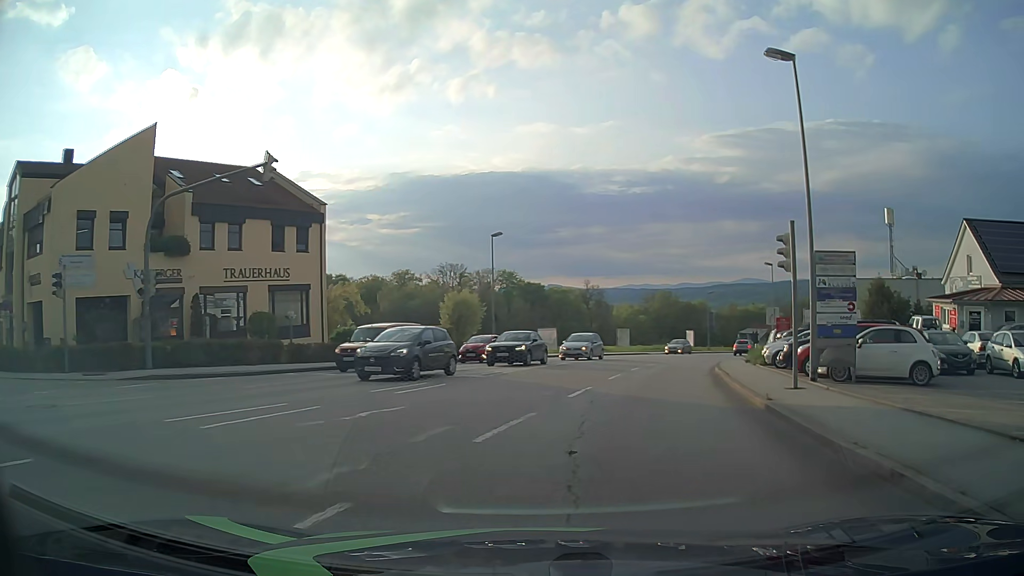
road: tertiary_link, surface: asphalt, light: Day
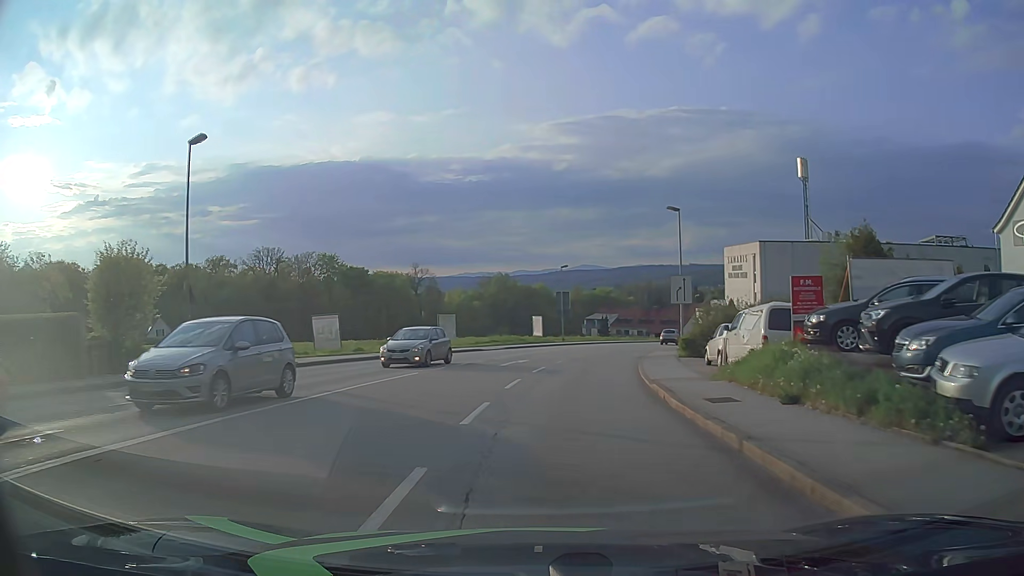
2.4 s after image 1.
(+3.6, +22.3) m; +14°
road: tertiary
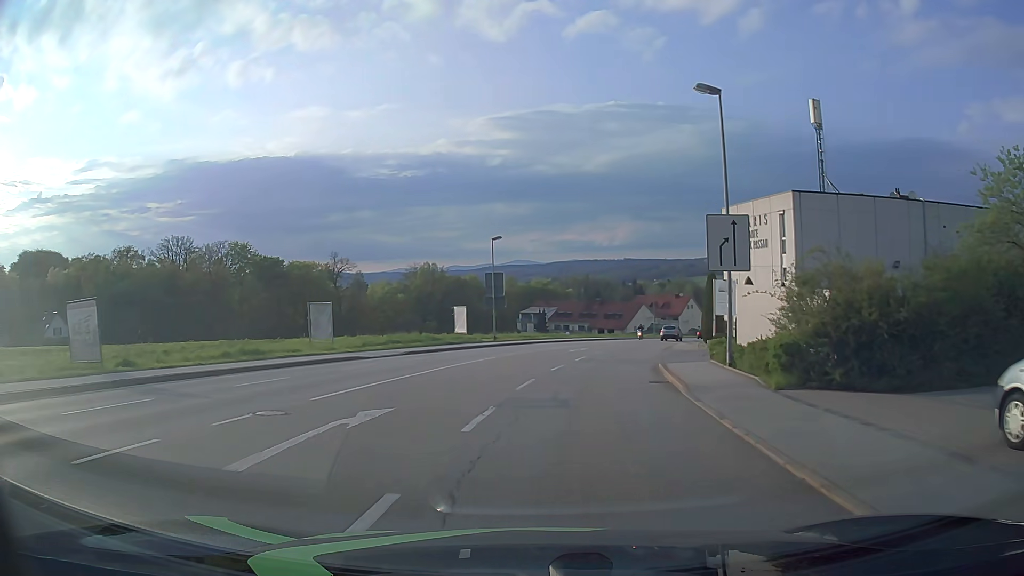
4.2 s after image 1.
(+0.7, +19.2) m; +5°
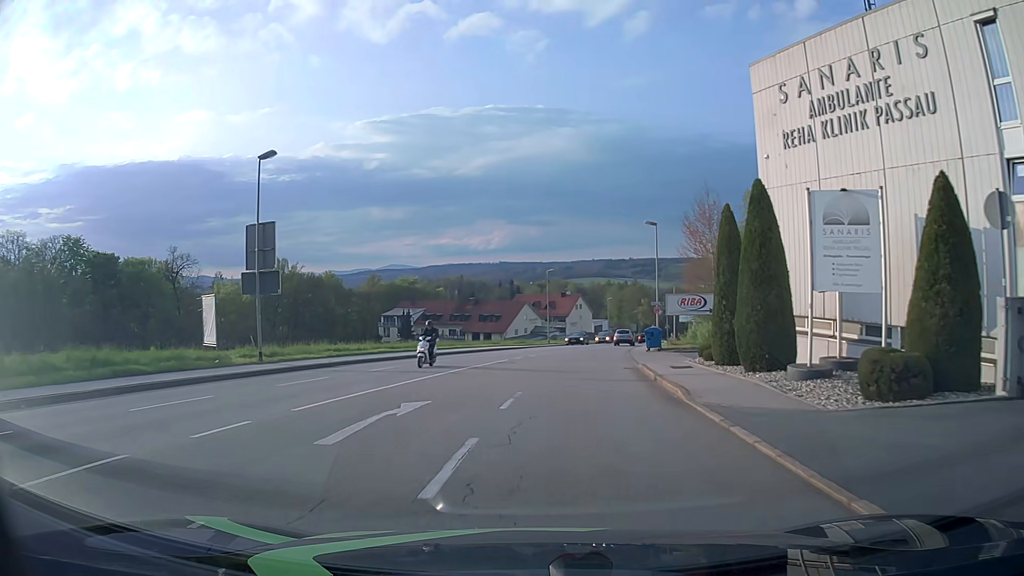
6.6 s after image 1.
(+2.6, +27.2) m; +10°
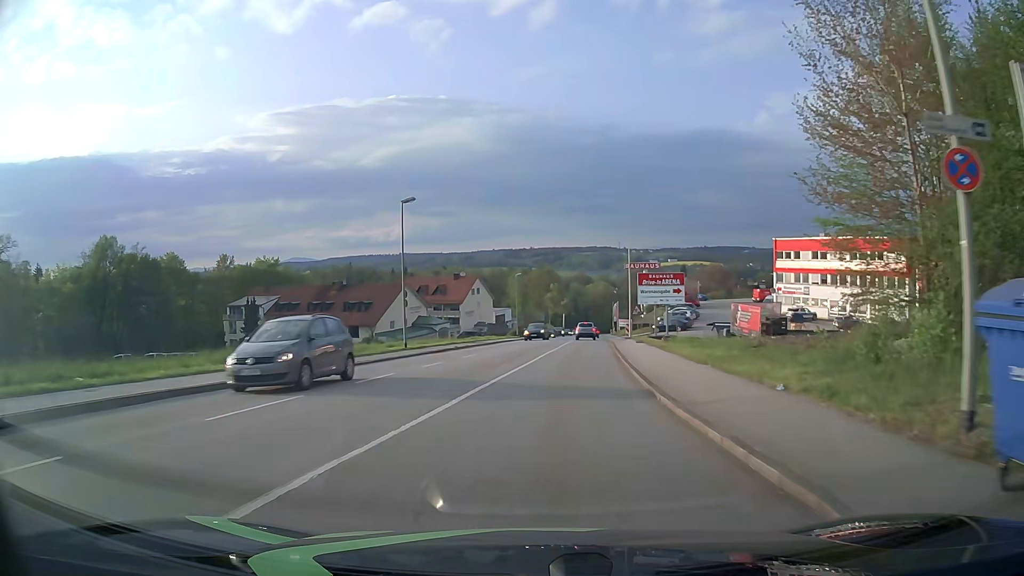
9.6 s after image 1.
(+3.1, +37.8) m; +9°
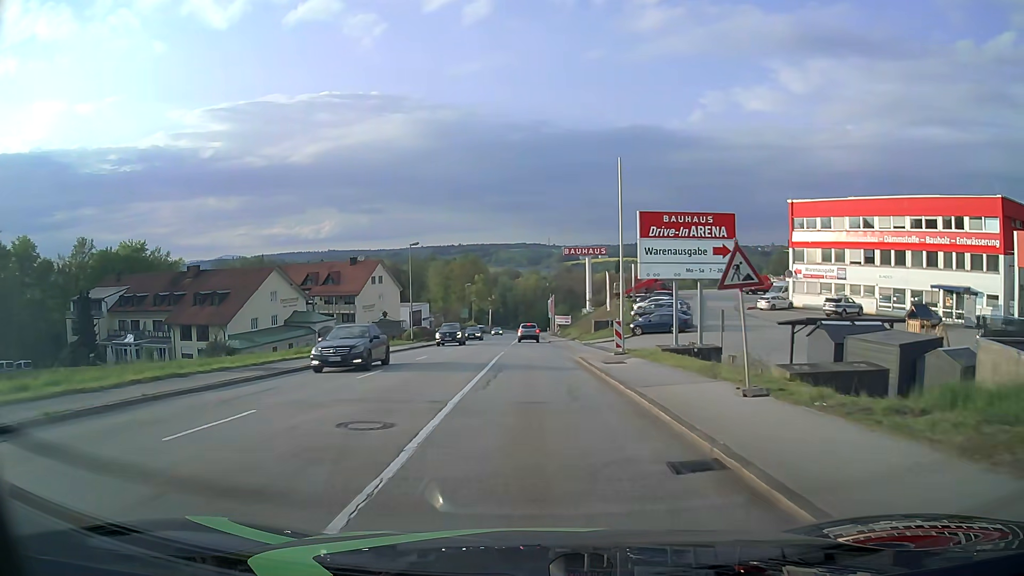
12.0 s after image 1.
(+1.7, +31.3) m; +6°
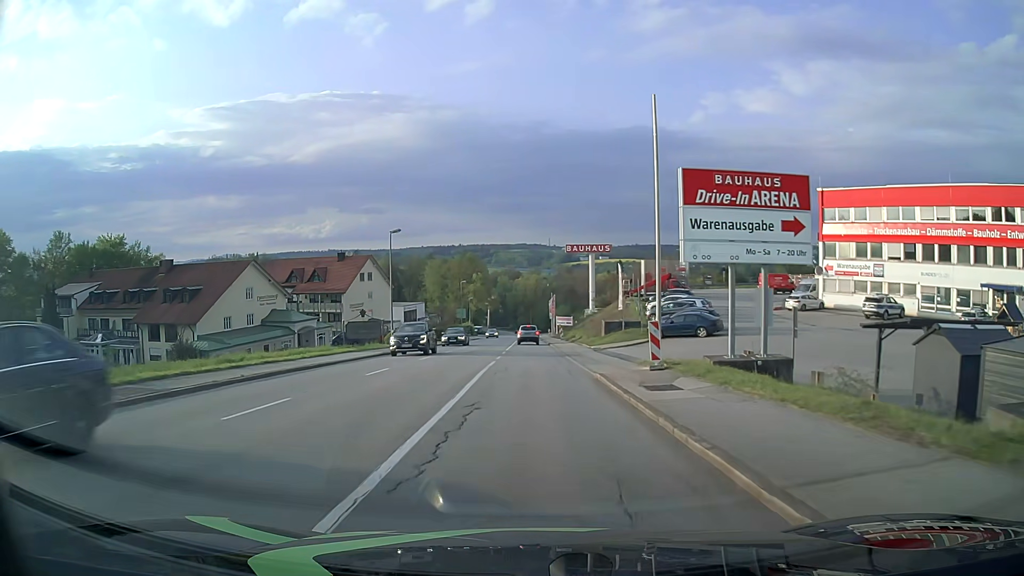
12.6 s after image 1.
(0.0, +7.8) m; 0°
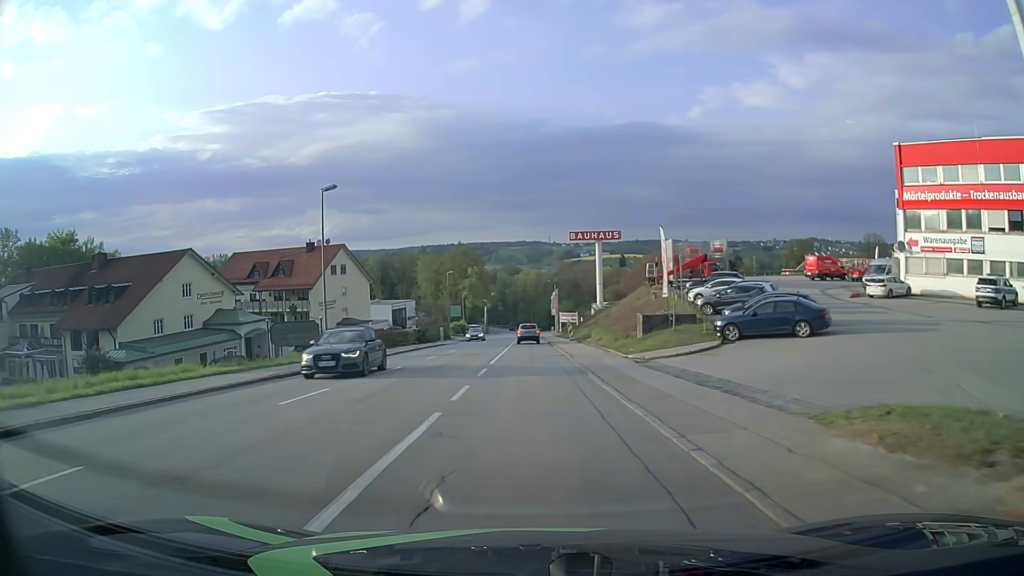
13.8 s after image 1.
(0.0, +15.4) m; 0°
(0, +10) (0, +20) (0, +30) (0, +40) (0, +50) (0, +60) (0, +70) (-1, +80) (-1, +90) (-1, +100) m
